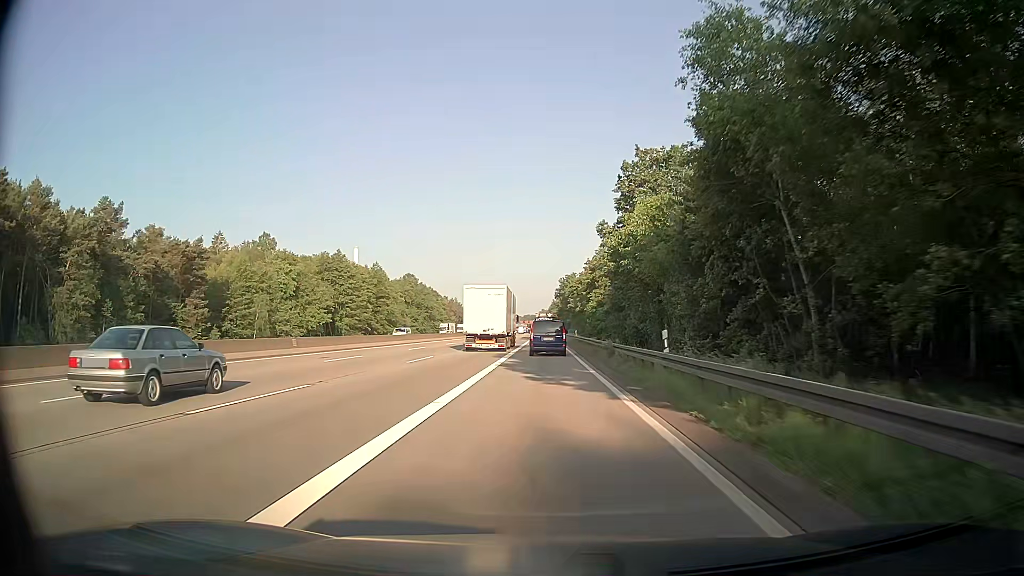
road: motorway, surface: asphalt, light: Day
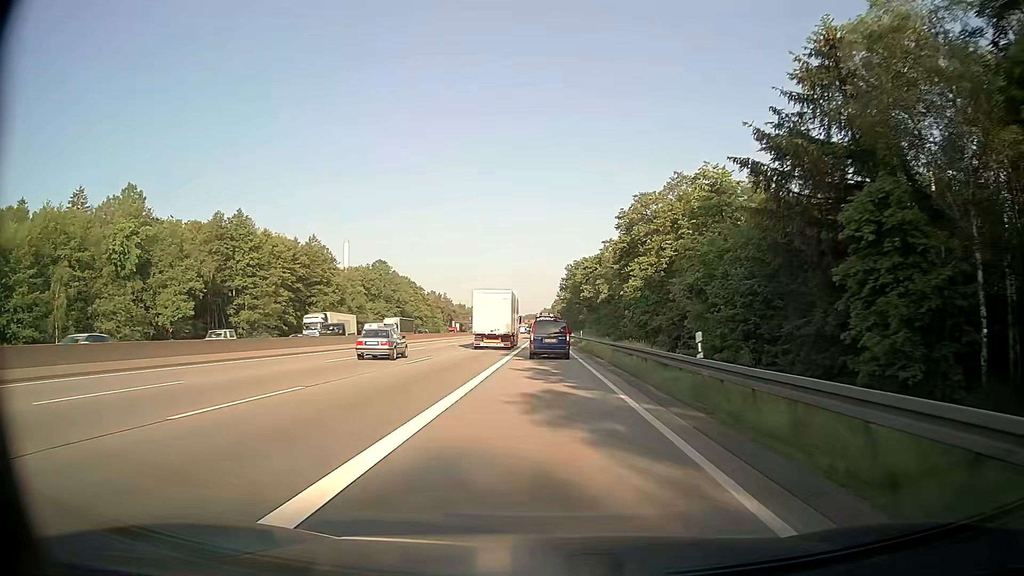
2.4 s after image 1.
(-0.1, +54.5) m; 0°
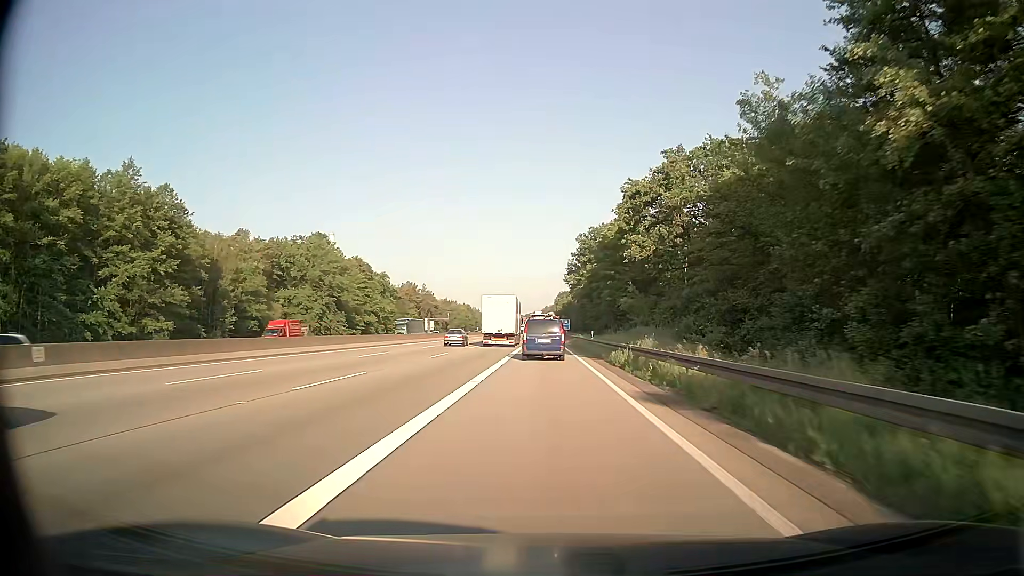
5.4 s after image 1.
(0.0, +66.7) m; 0°
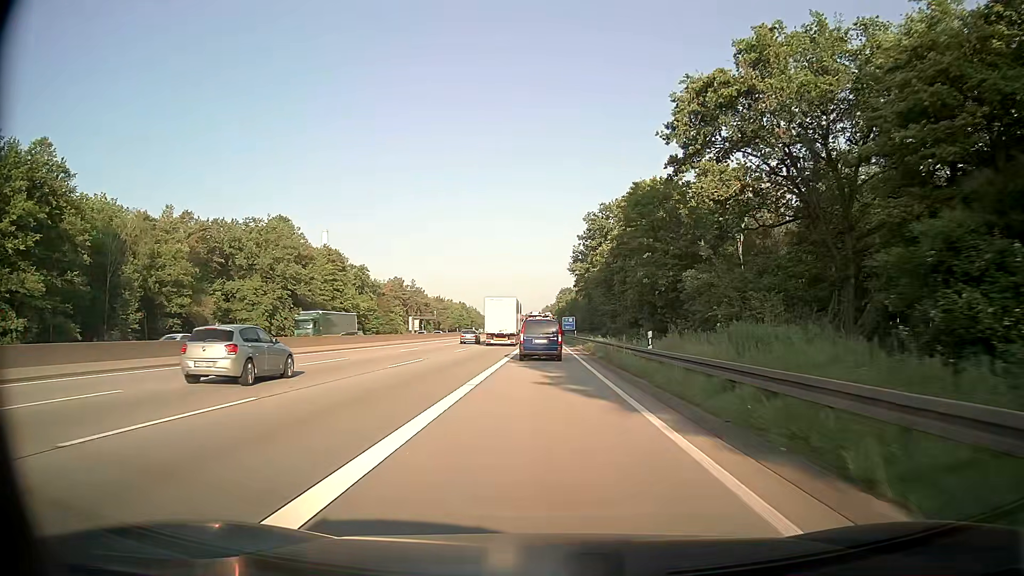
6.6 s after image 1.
(0.0, +26.3) m; 0°
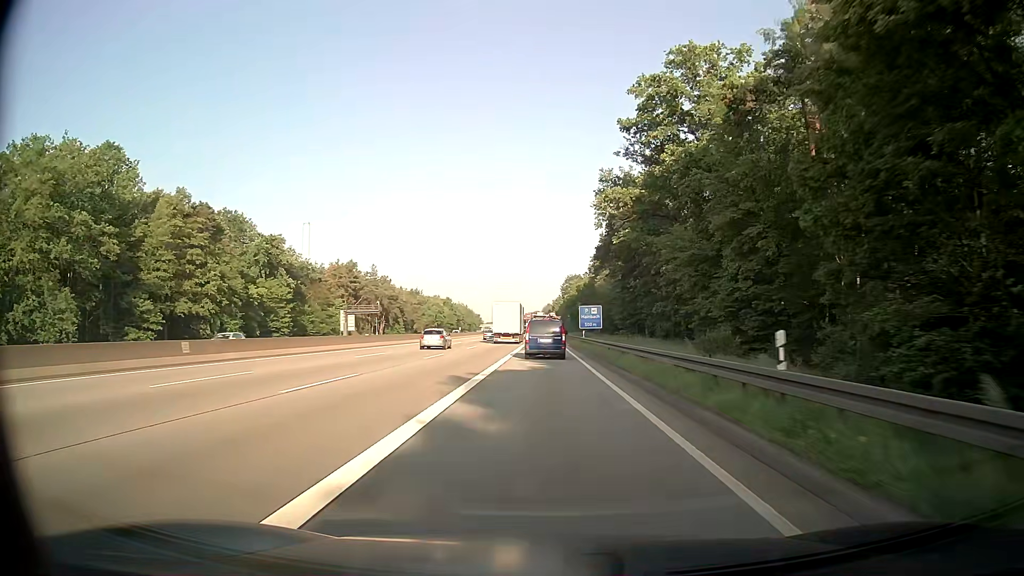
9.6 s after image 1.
(-0.1, +64.5) m; 0°
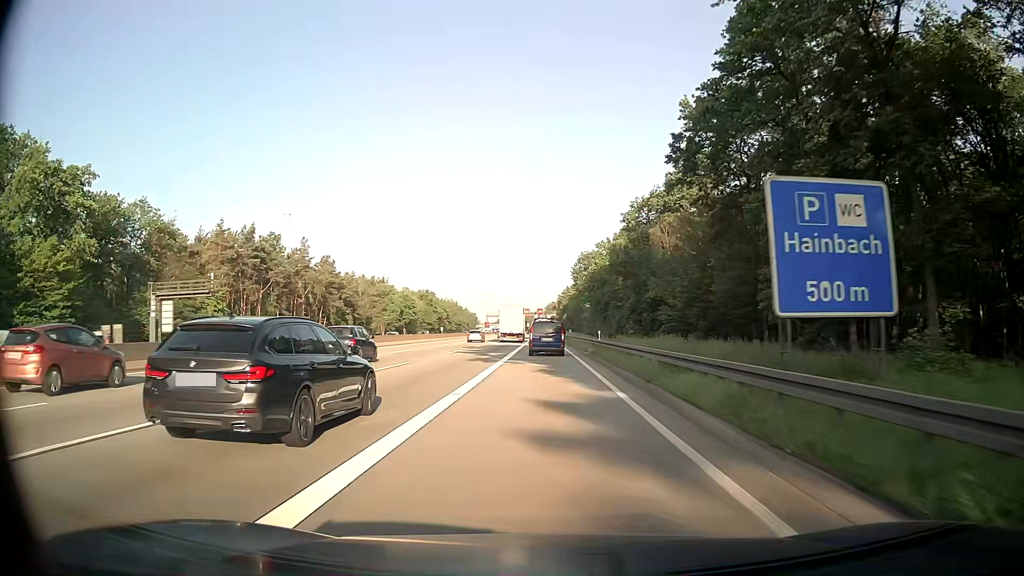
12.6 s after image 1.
(-0.2, +64.4) m; 0°
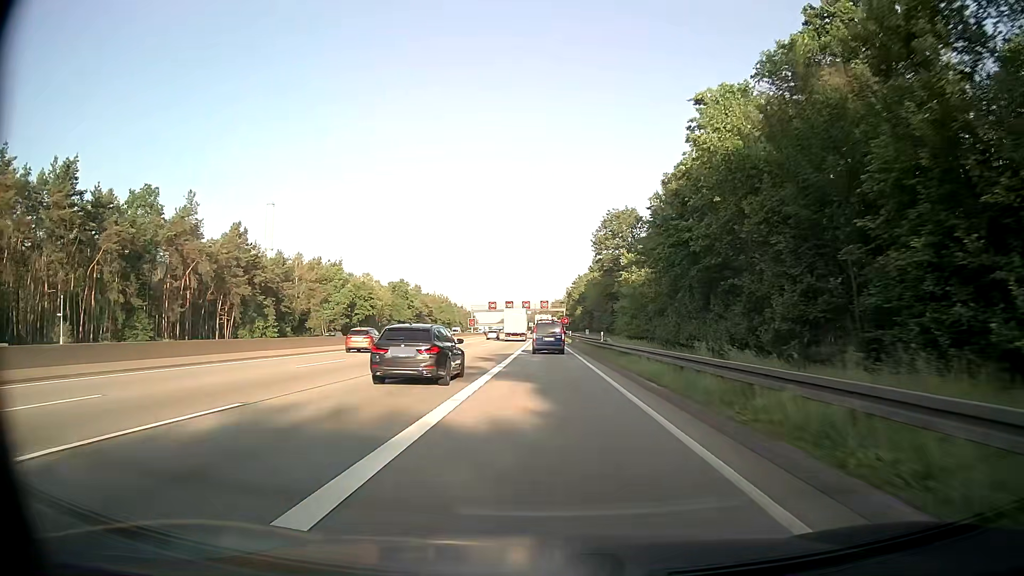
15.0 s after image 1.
(-0.2, +52.4) m; -1°
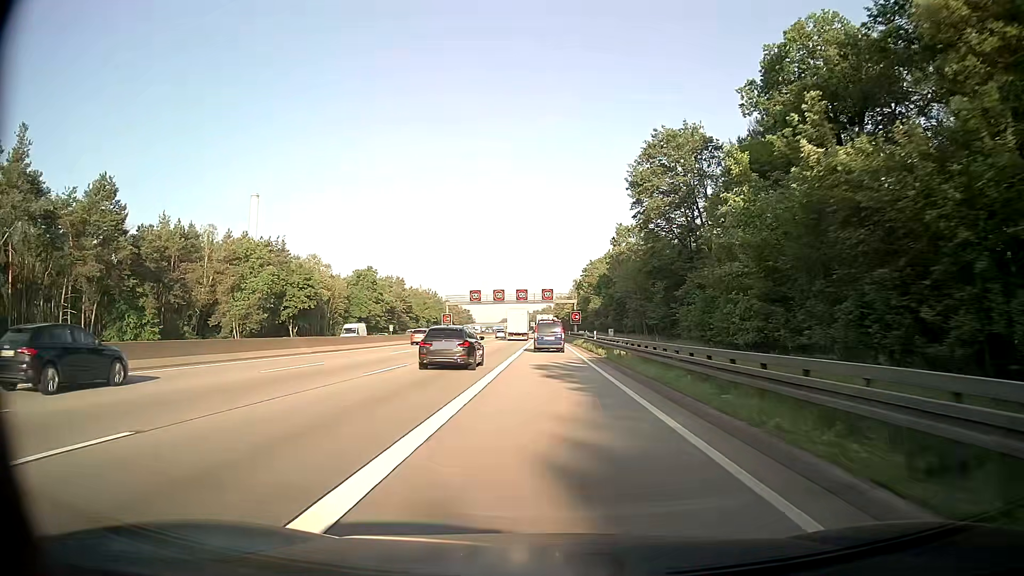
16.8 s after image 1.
(0.0, +39.8) m; 0°
(0, +10) (0, +20) (0, +30) (0, +40) (0, +50) (0, +60) (0, +70) (0, +80) (0, +90) (0, +100) m
